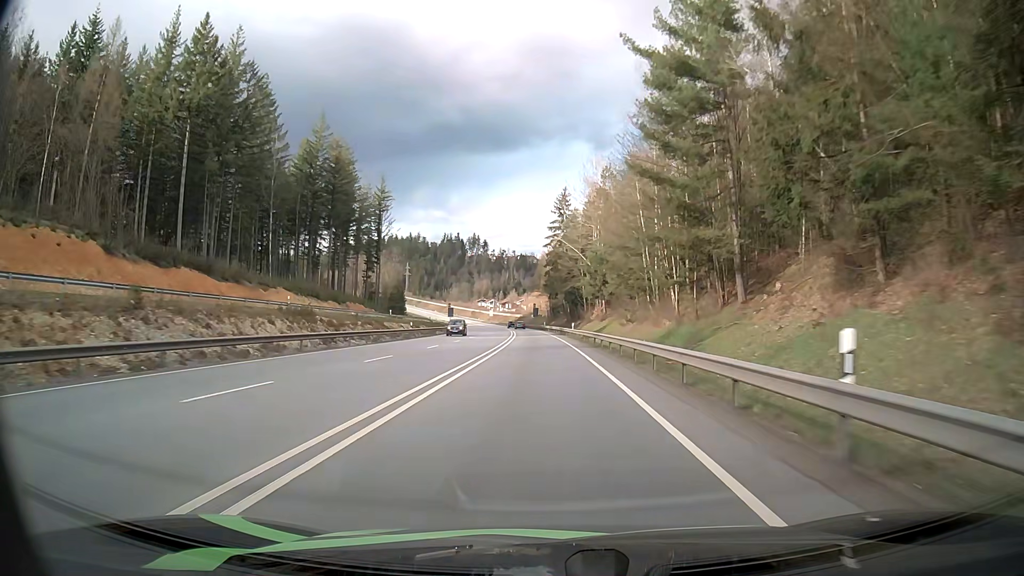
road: primary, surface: asphalt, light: Day
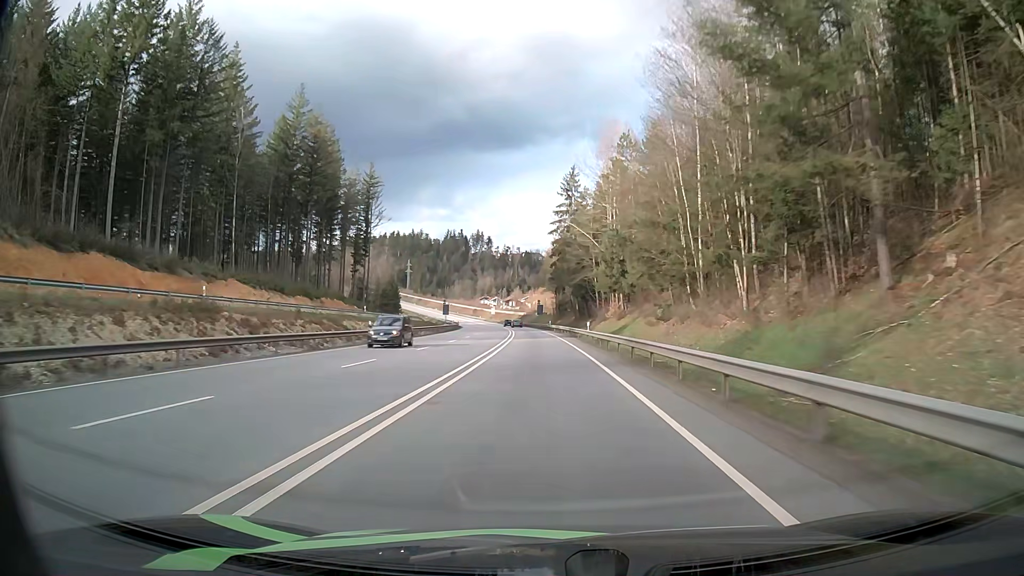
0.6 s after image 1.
(-0.1, +15.2) m; -1°
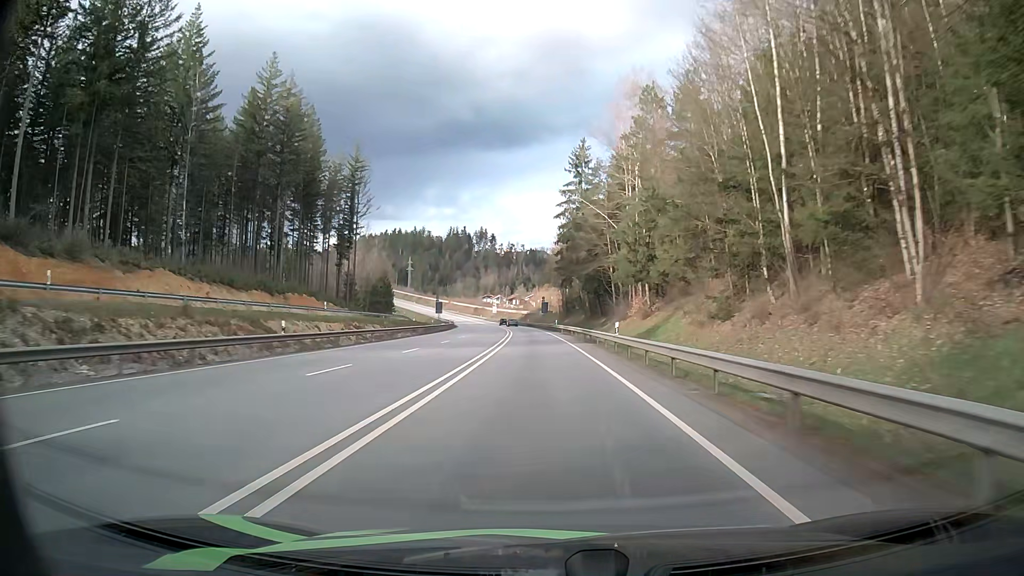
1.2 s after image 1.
(0.0, +15.3) m; 0°
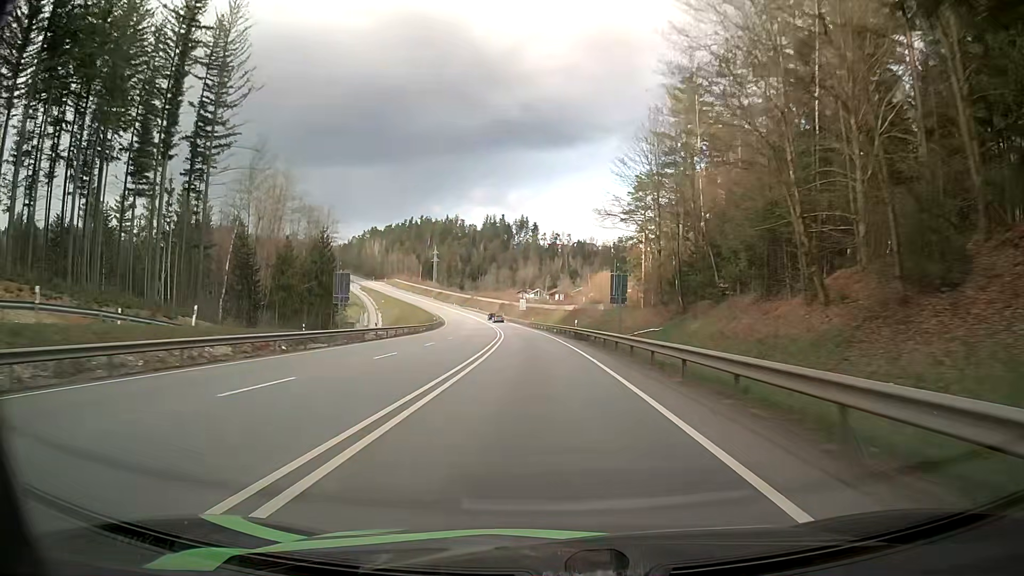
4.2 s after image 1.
(-2.3, +77.7) m; -4°
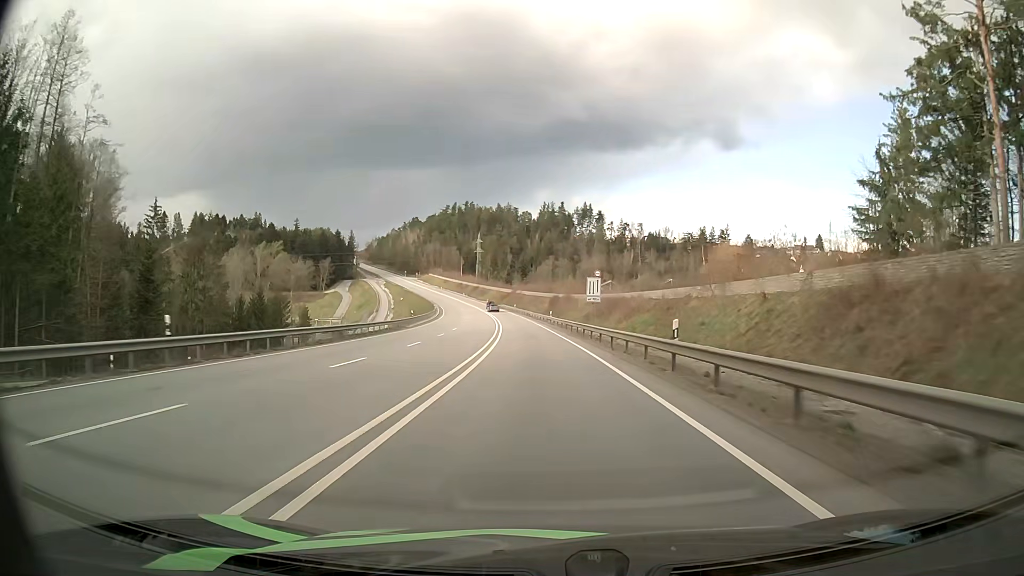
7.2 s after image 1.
(-3.6, +78.3) m; -5°
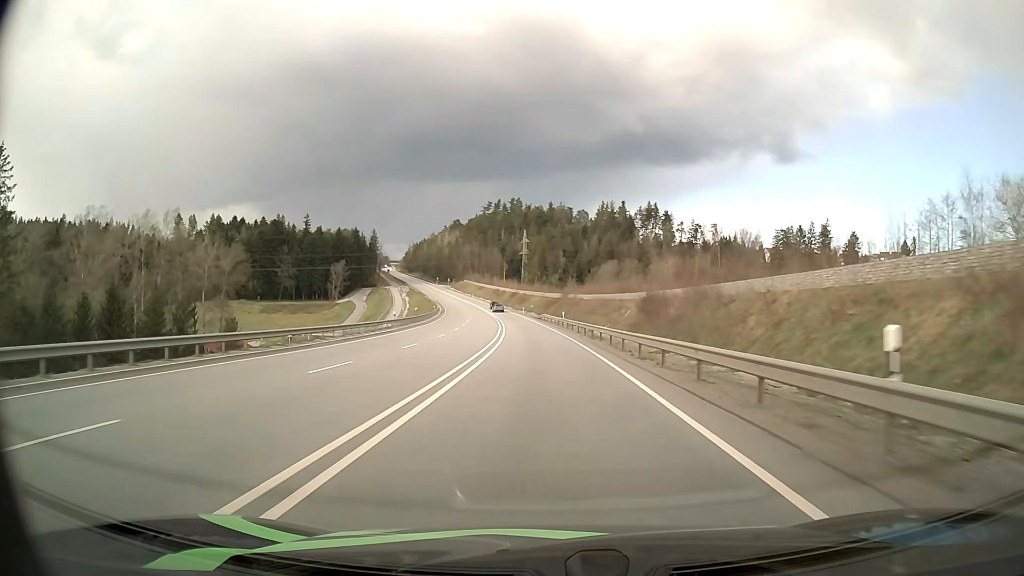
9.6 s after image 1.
(-2.7, +62.5) m; -5°
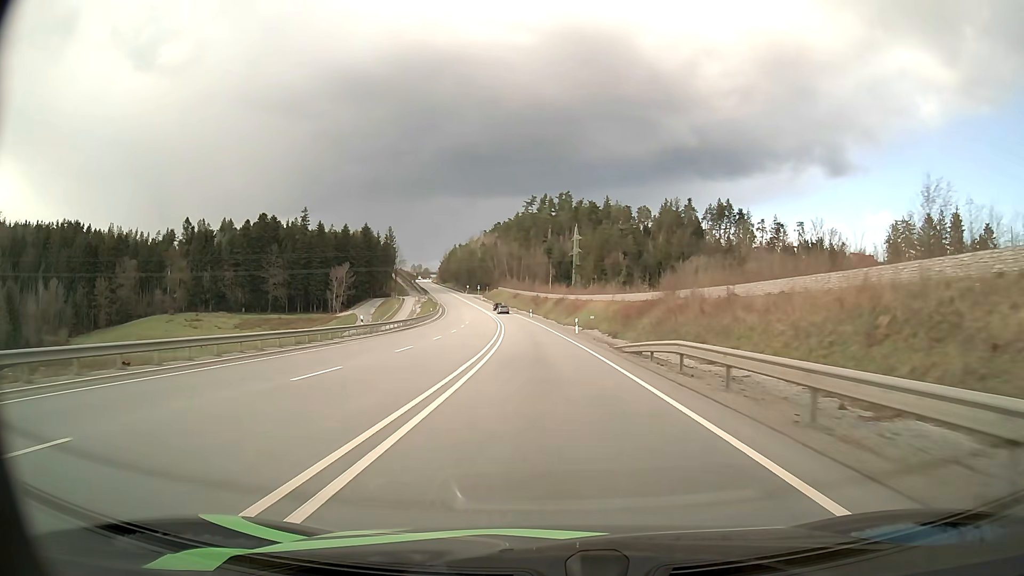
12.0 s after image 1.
(-2.4, +61.8) m; -4°
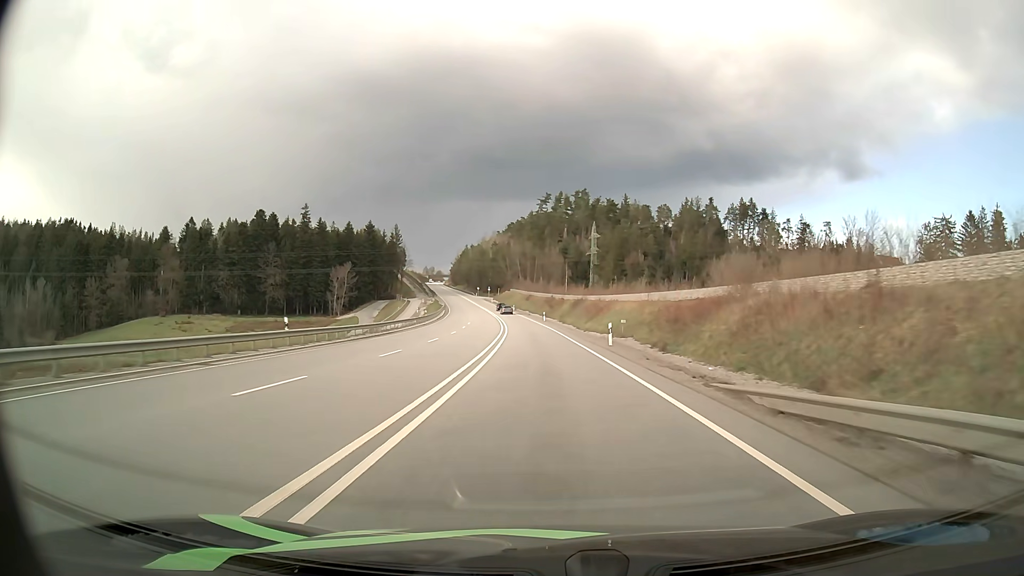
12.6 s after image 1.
(-0.2, +15.3) m; -1°
(0, +10) (0, +20) (-1, +30) (-1, +40) (-2, +50) (-2, +60) (-3, +70) (-4, +80) (-5, +90) (-6, +100) m
